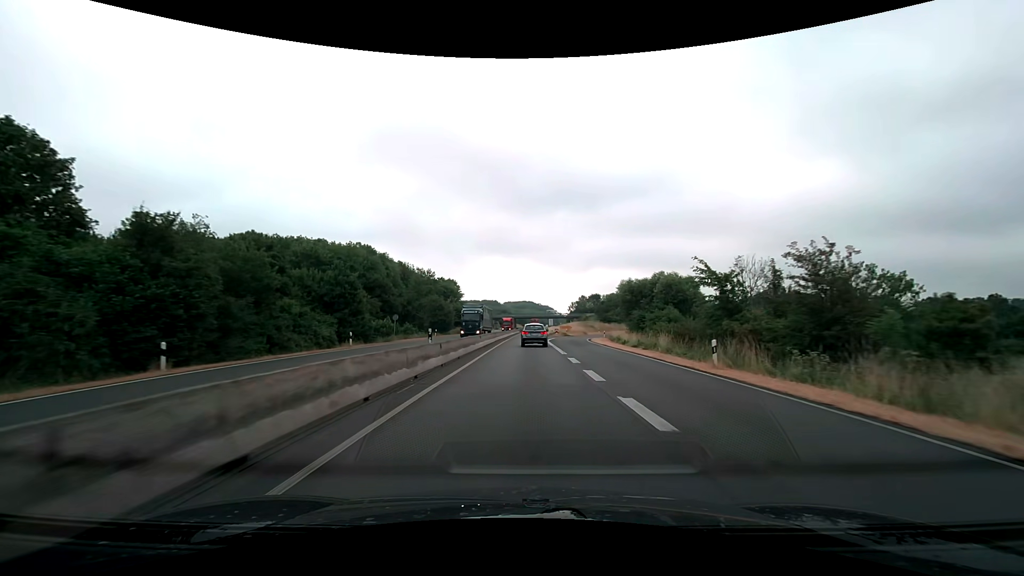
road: trunk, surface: asphalt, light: Day
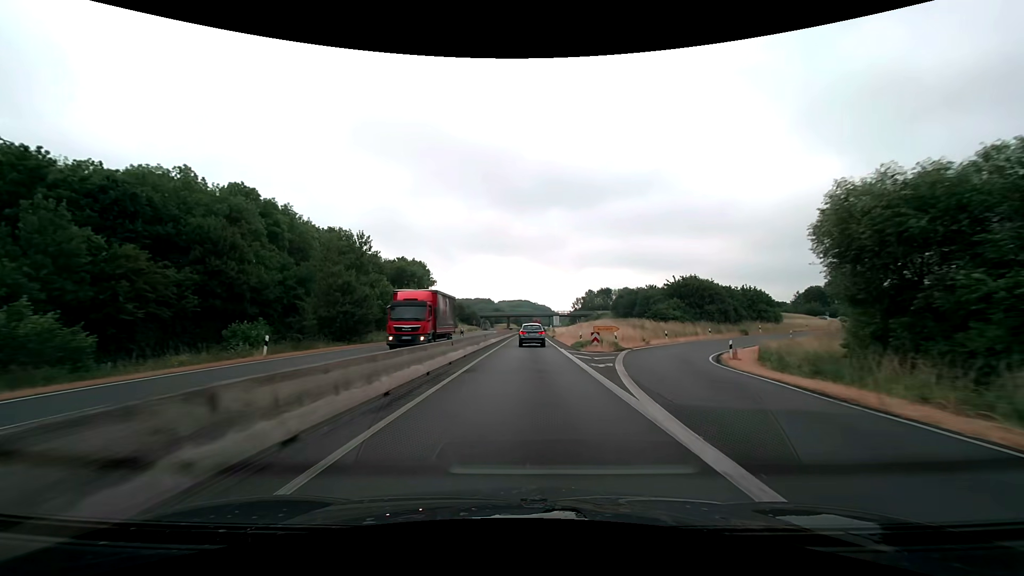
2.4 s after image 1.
(+0.1, +43.5) m; 0°
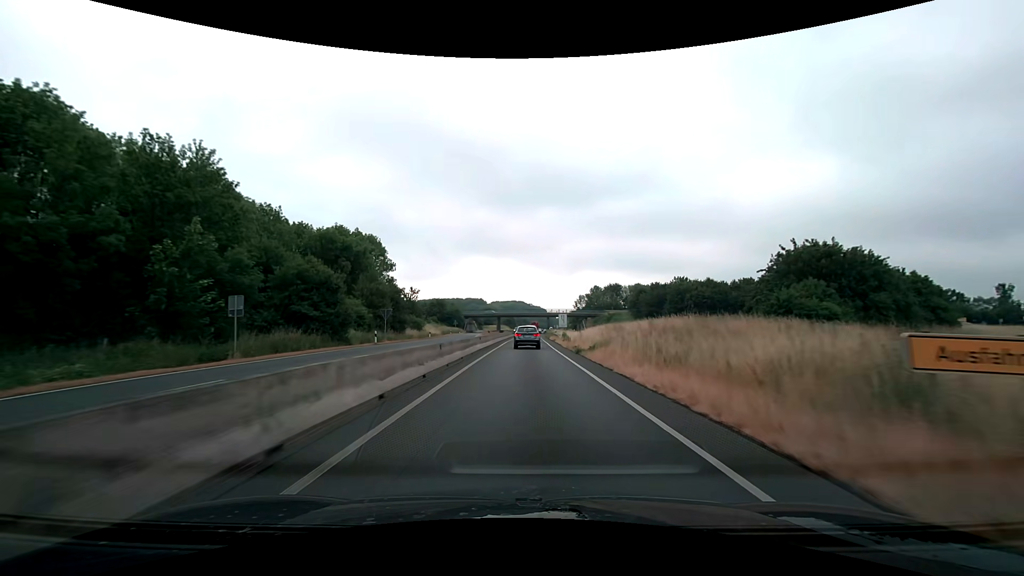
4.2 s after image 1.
(+0.2, +32.6) m; +1°
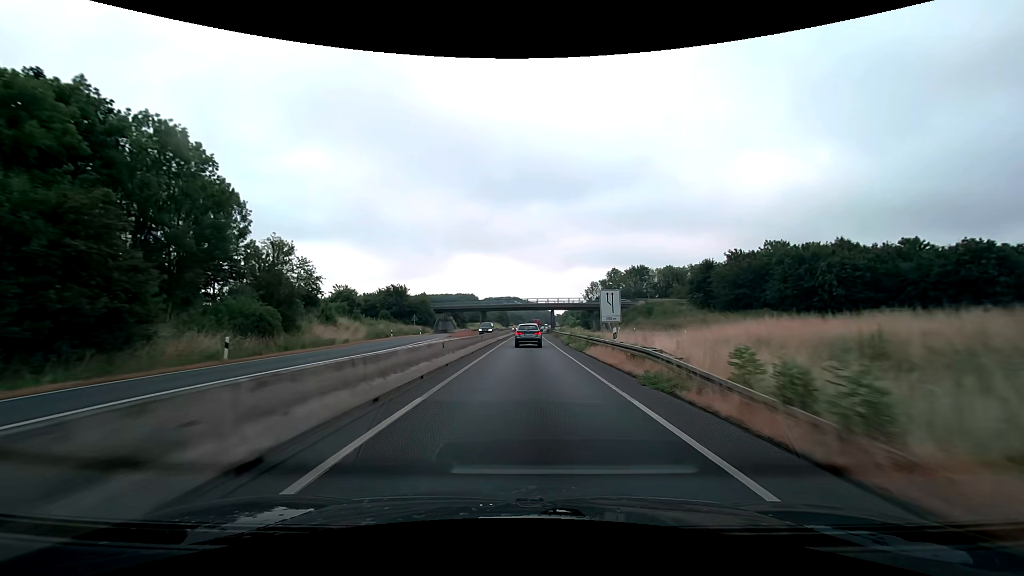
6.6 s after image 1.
(+0.1, +45.0) m; +1°
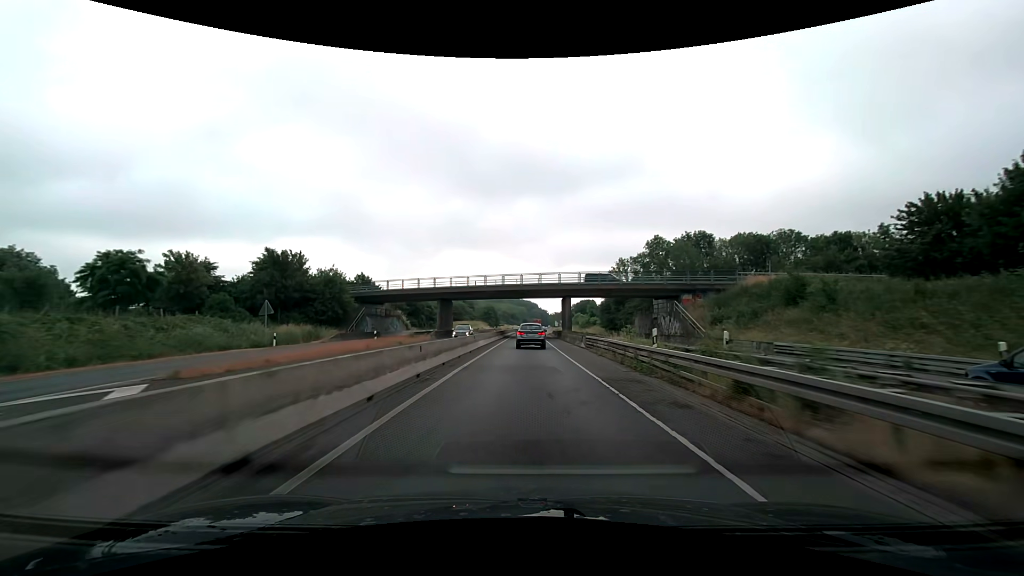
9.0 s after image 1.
(+0.2, +48.8) m; +1°
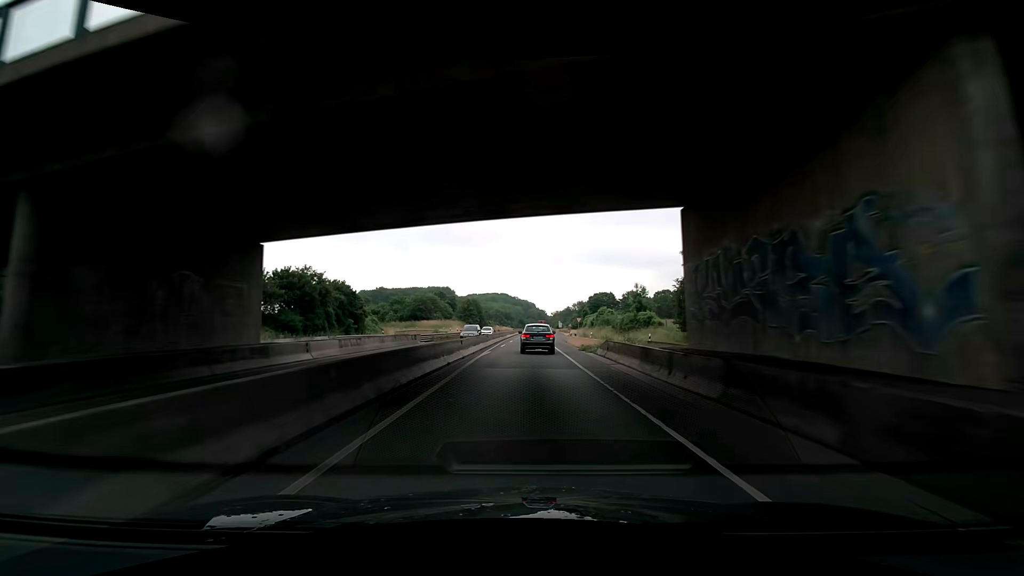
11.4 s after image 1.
(+0.2, +52.1) m; 0°
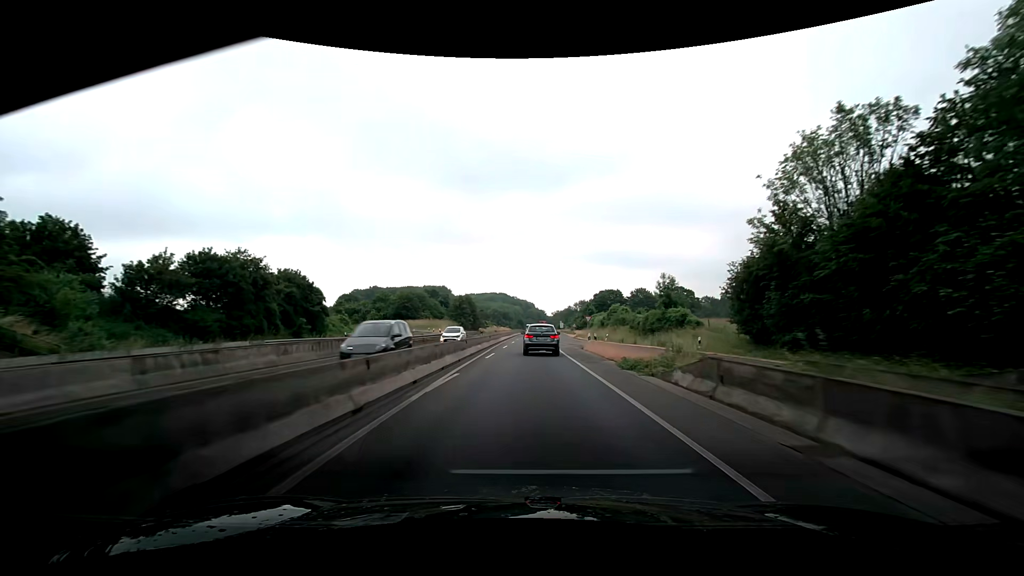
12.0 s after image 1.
(0.0, +13.6) m; 0°
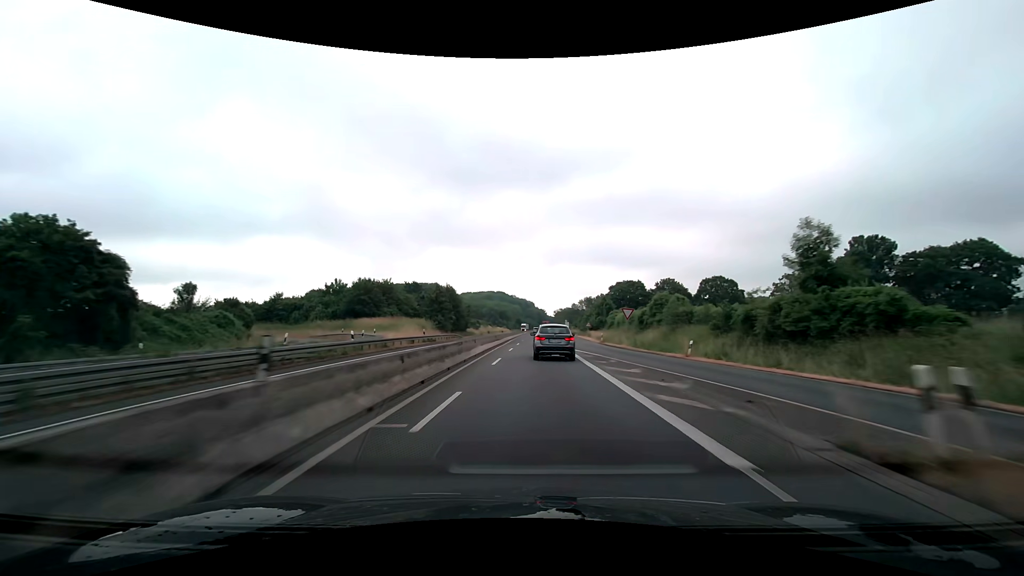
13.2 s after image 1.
(0.0, +28.0) m; 0°
(0, +10) (0, +20) (0, +30) (0, +40) (0, +50) (0, +60) (0, +70) (0, +80) (+1, +90) (+1, +100) m
